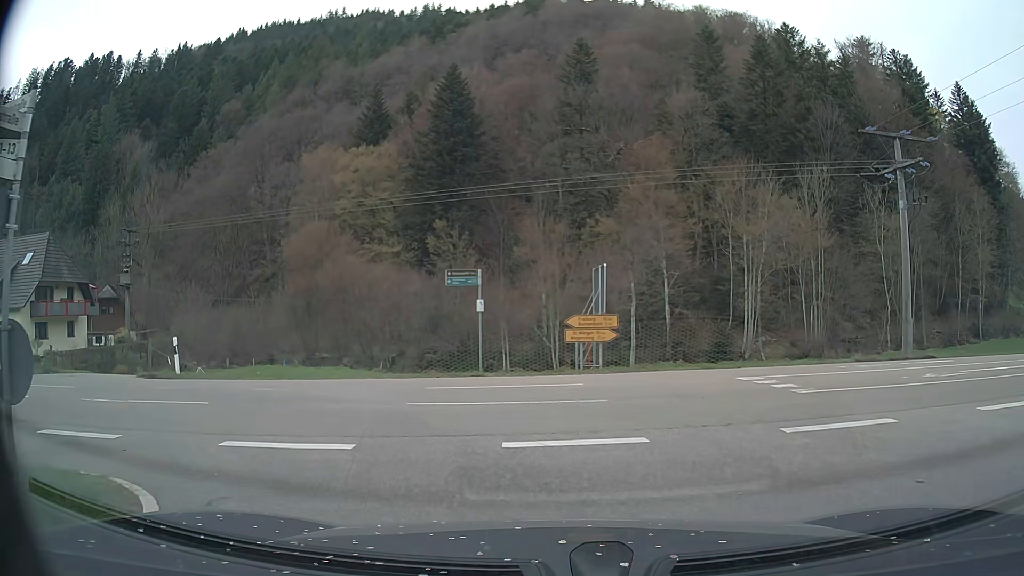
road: tertiary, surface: asphalt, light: Day
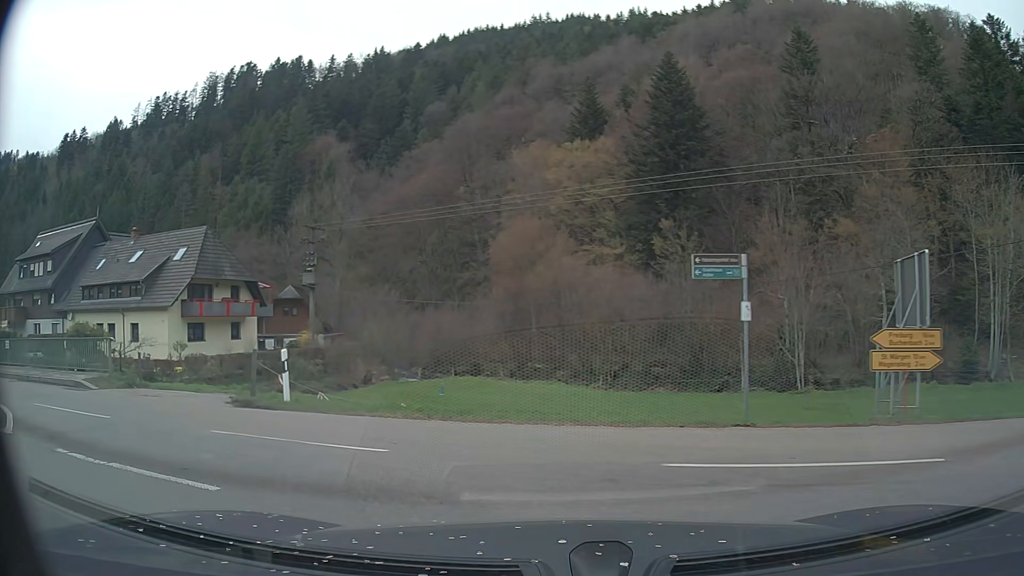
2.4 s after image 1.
(-0.7, +6.3) m; -18°
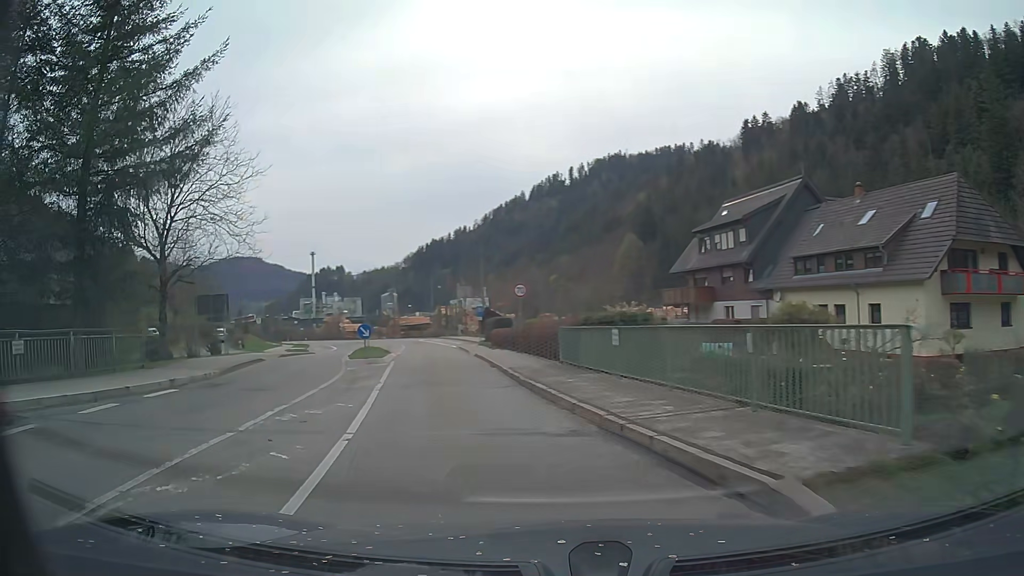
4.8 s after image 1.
(-7.7, +11.5) m; -62°
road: secondary
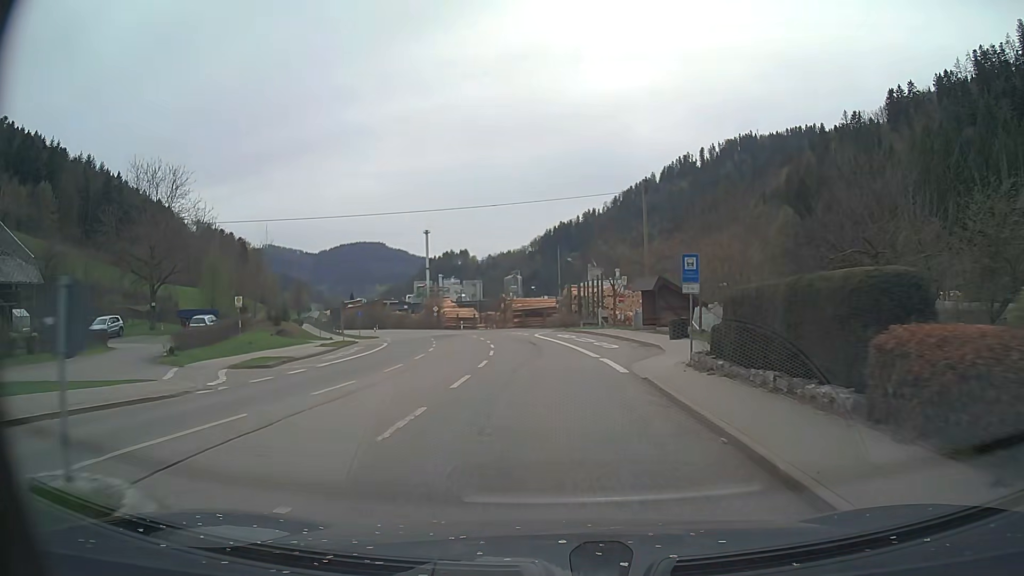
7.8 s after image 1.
(-5.7, +32.4) m; -11°
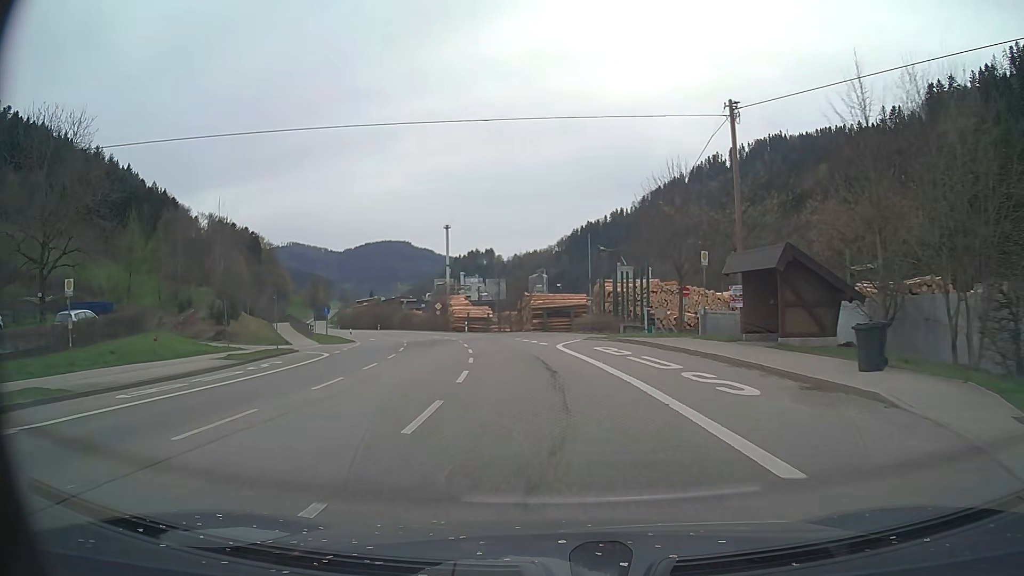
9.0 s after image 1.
(-0.3, +17.5) m; -3°
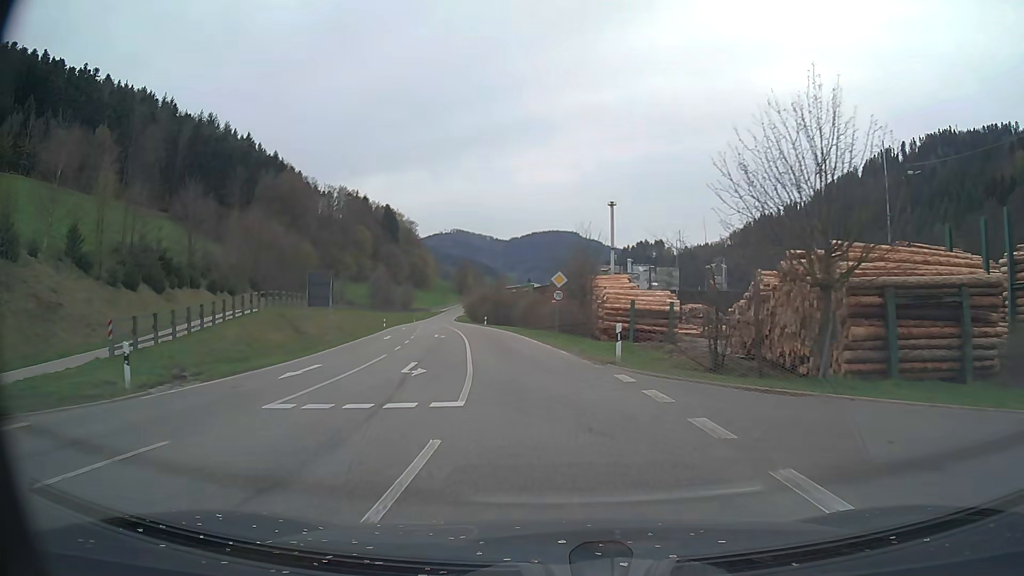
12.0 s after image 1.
(-4.8, +44.9) m; -14°
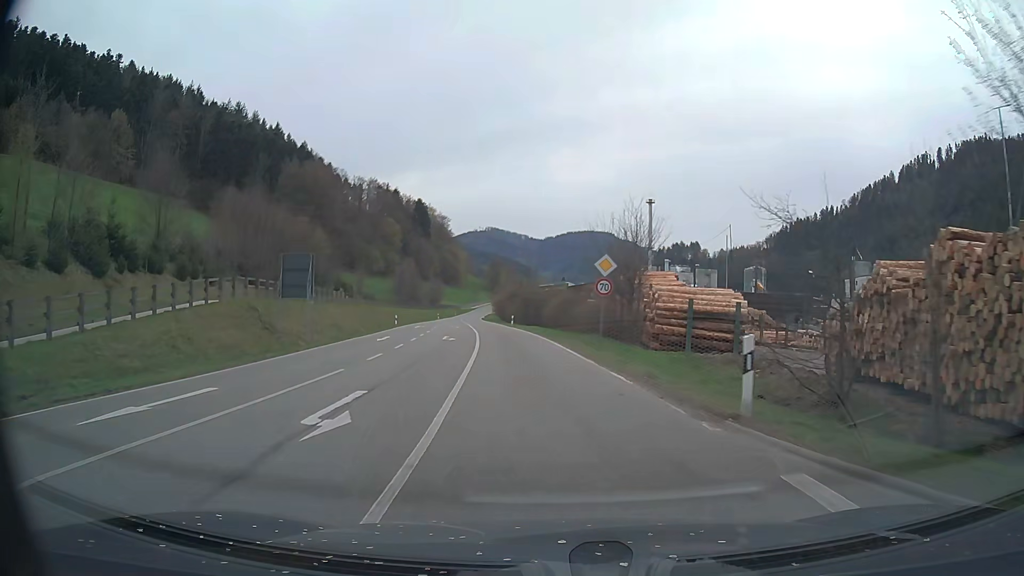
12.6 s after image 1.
(-0.3, +9.1) m; -3°
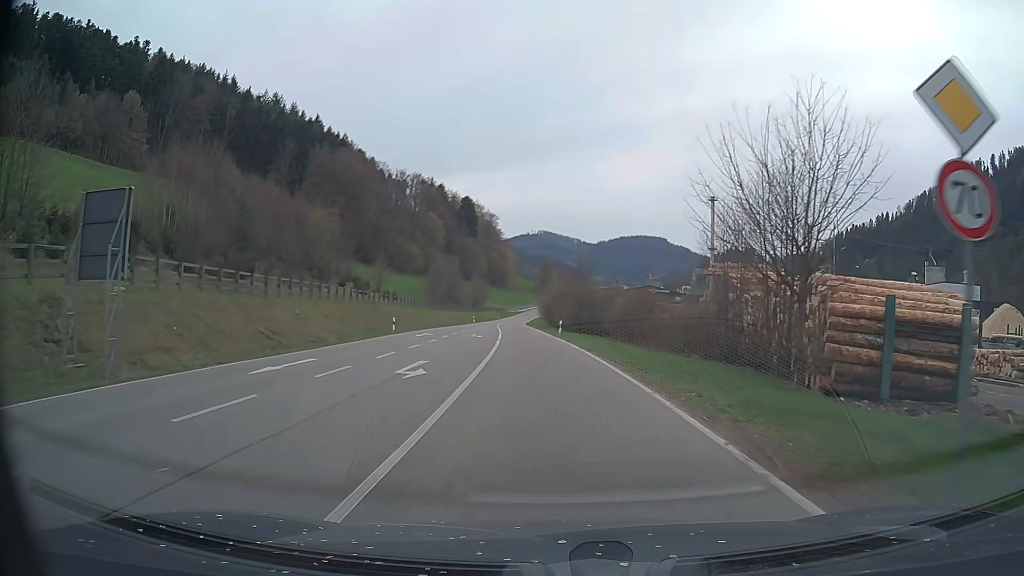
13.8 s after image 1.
(-0.7, +18.7) m; -4°
(0, +10) (0, +20) (-1, +30) (-2, +40) (-2, +50) (-3, +60) (-4, +70) (-5, +80) (-5, +90) (-6, +100) m
